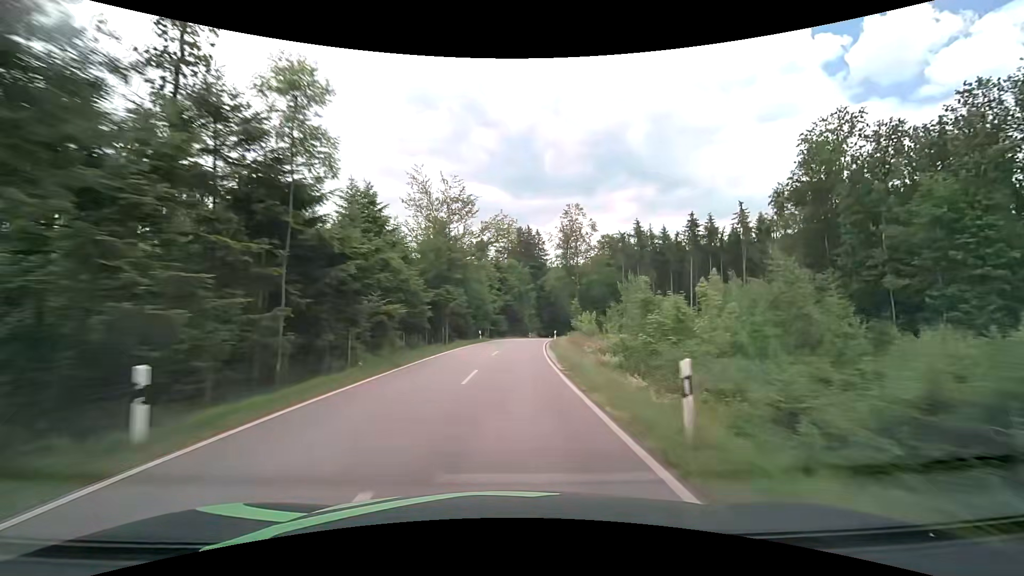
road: tertiary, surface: asphalt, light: Day
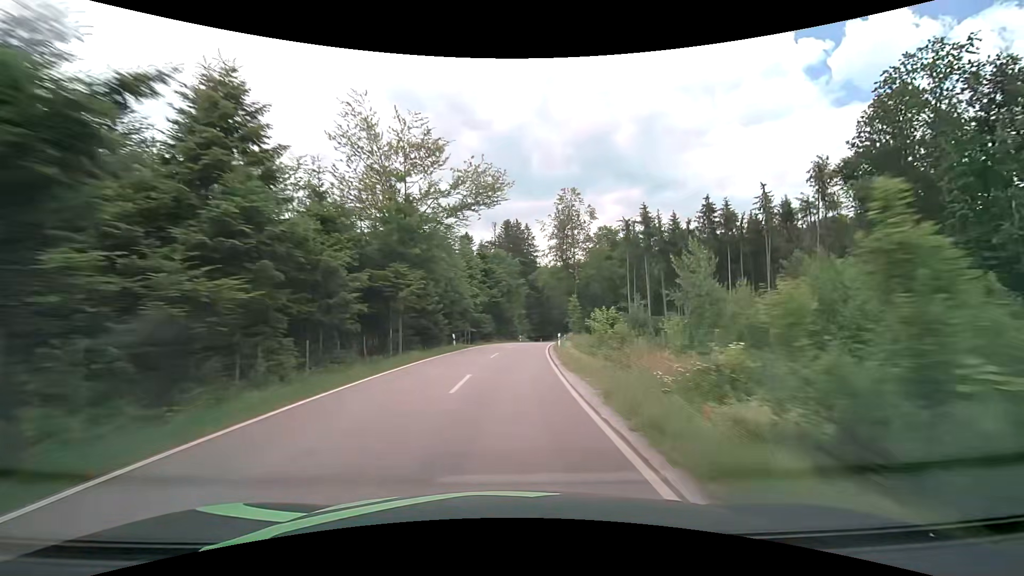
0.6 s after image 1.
(+0.1, +13.4) m; +1°
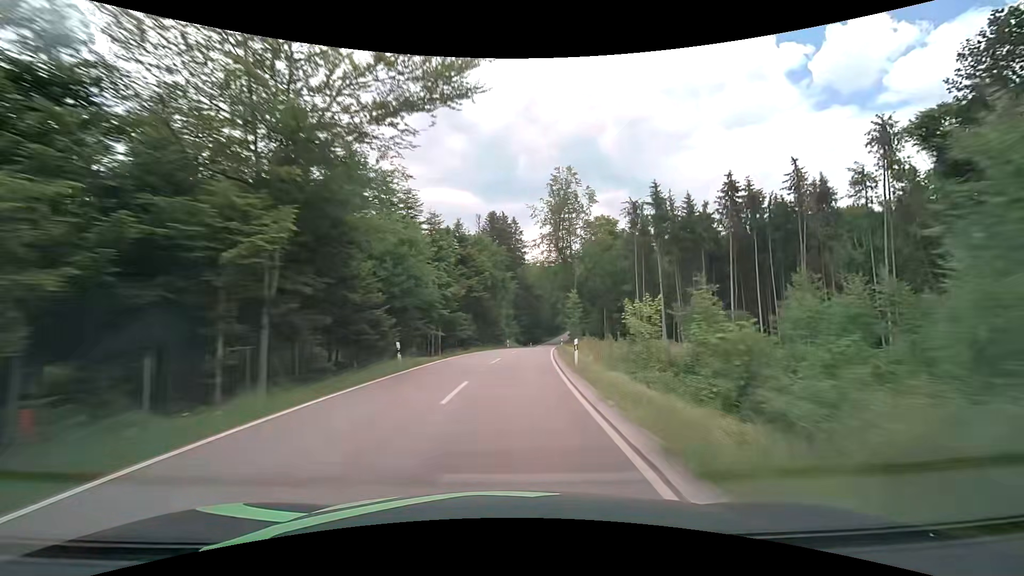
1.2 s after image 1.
(+0.1, +13.5) m; +2°
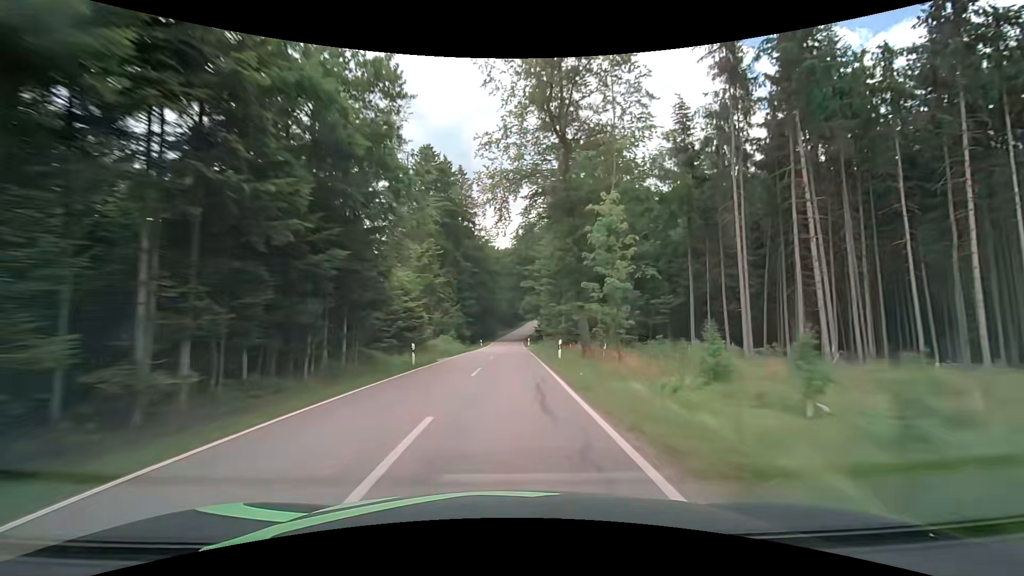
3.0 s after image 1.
(+2.1, +41.0) m; +5°
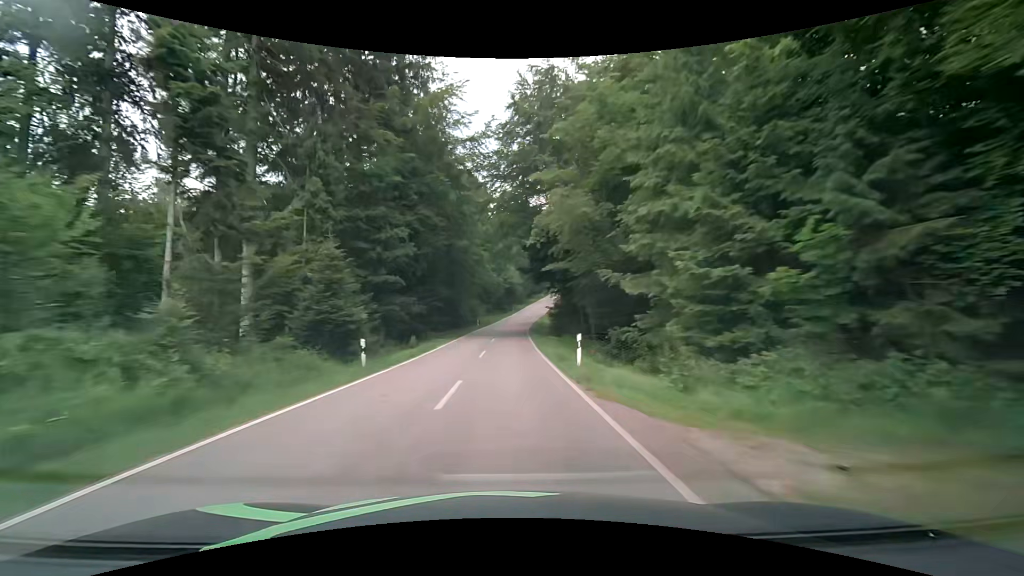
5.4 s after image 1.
(+0.7, +56.1) m; +1°
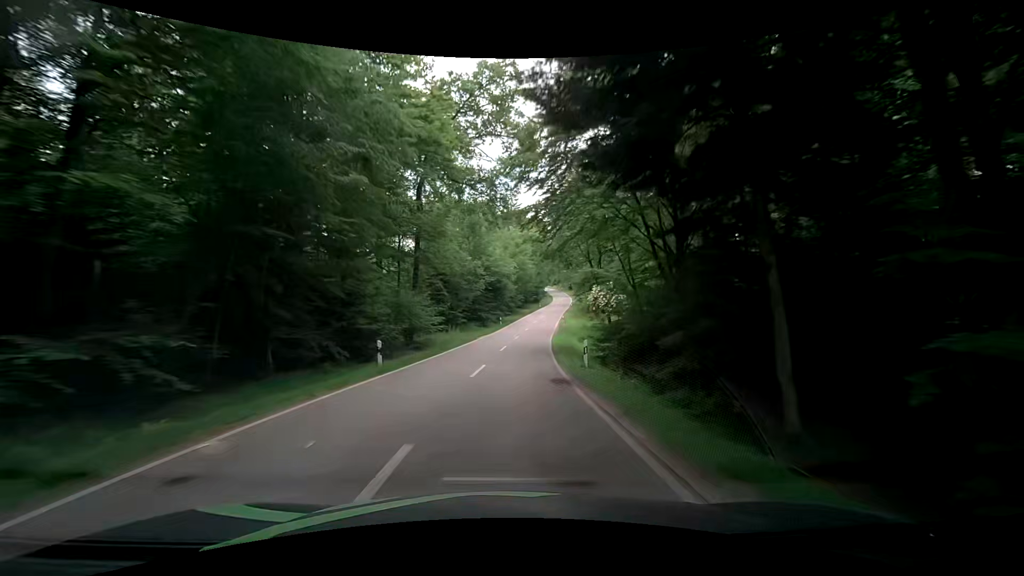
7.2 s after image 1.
(+0.4, +42.4) m; +2°
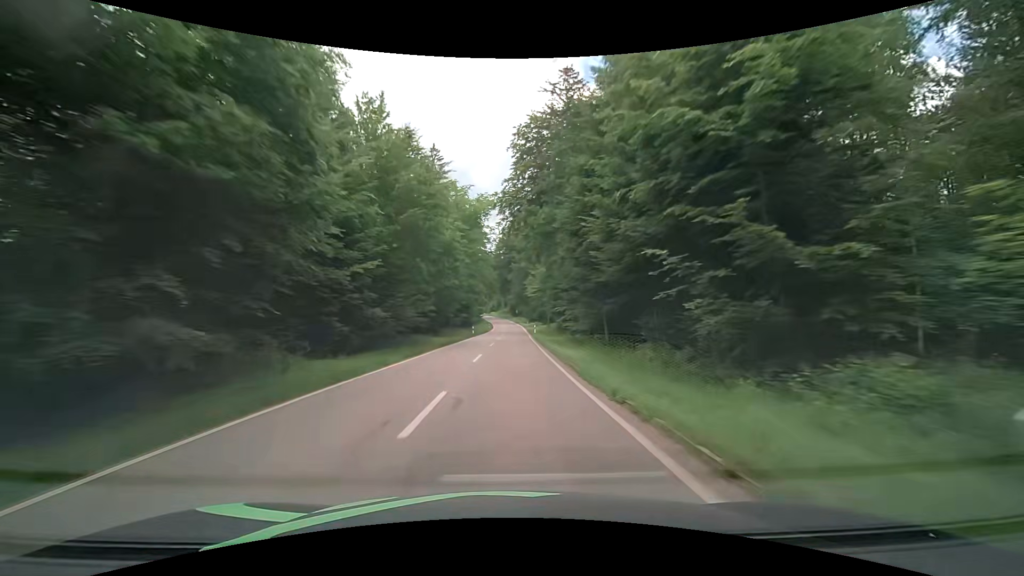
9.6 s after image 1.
(+3.6, +55.5) m; +8°
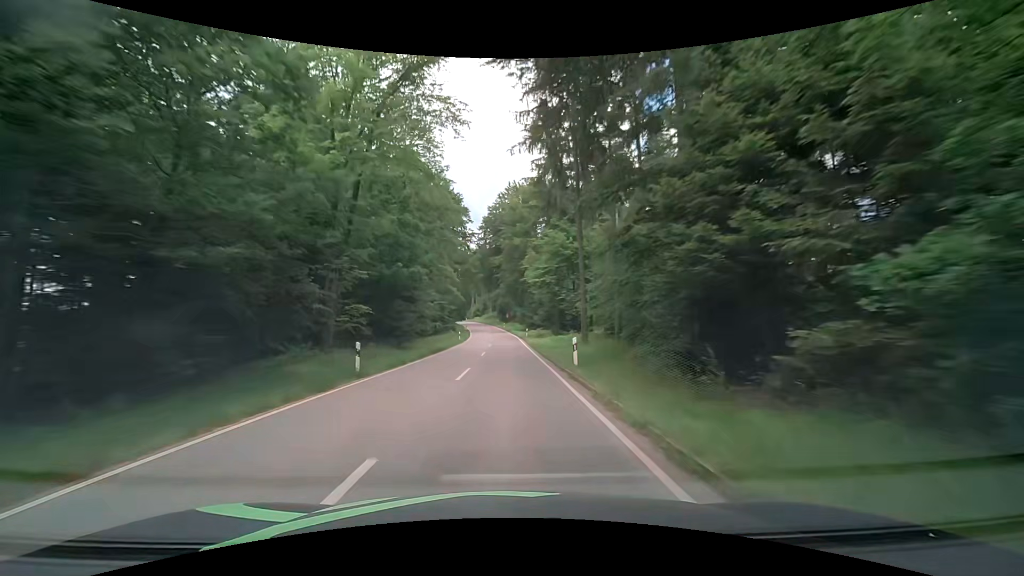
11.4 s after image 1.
(+0.8, +40.8) m; +2°
(0, +10) (0, +20) (0, +30) (0, +40) (-1, +50) (-1, +60) (-1, +70) (-2, +80) (-3, +90) (-4, +100) m
